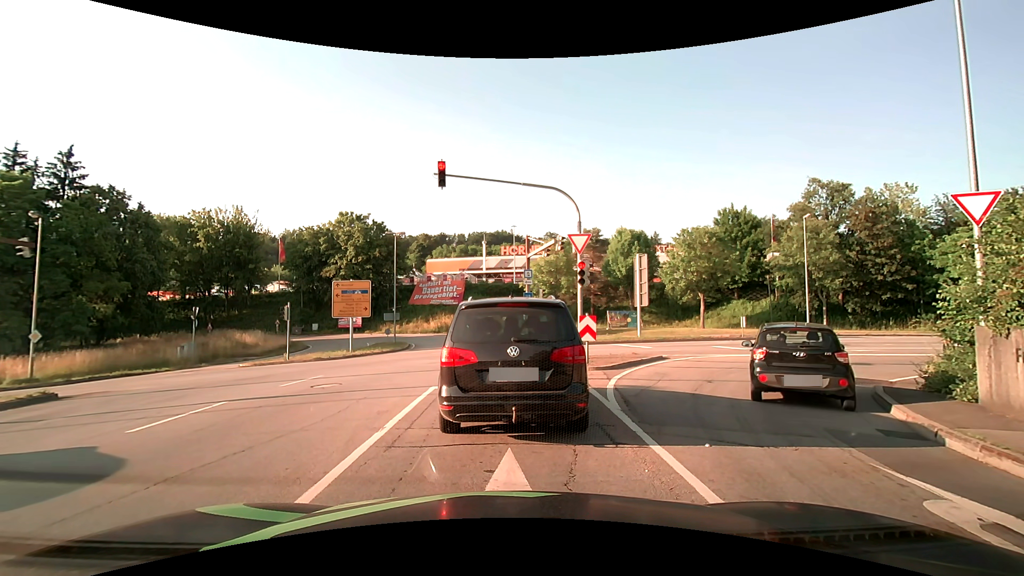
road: primary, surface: asphalt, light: Day
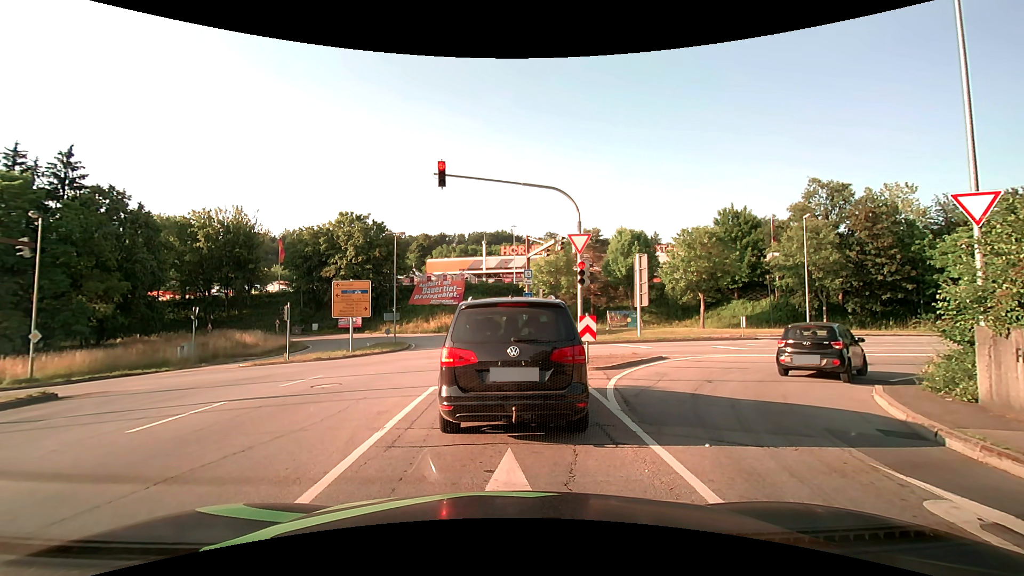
(0.0, 0.0) m; 0°
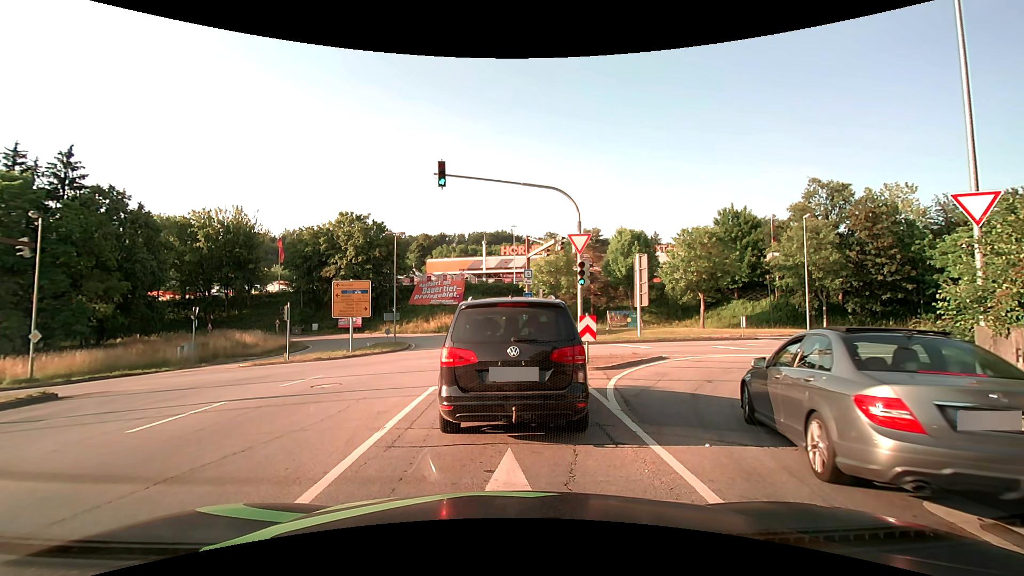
(0.0, 0.0) m; 0°
(0, +10) (-1, +20) (-2, +30) (-4, +40) (-6, +49) (-10, +58) (-18, +65) (-27, +69) (-37, +70) (-46, +68) m
